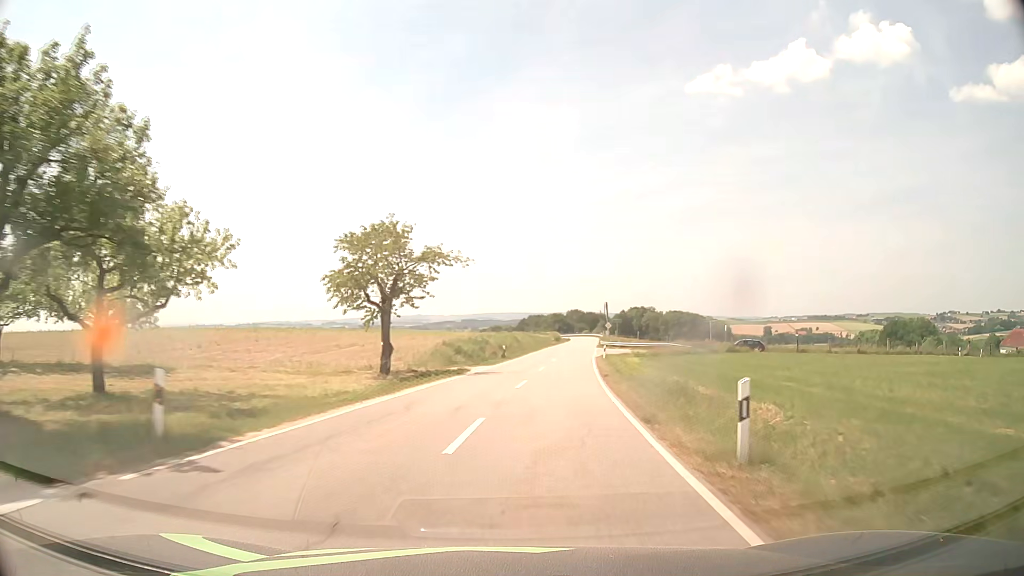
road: tertiary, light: Day
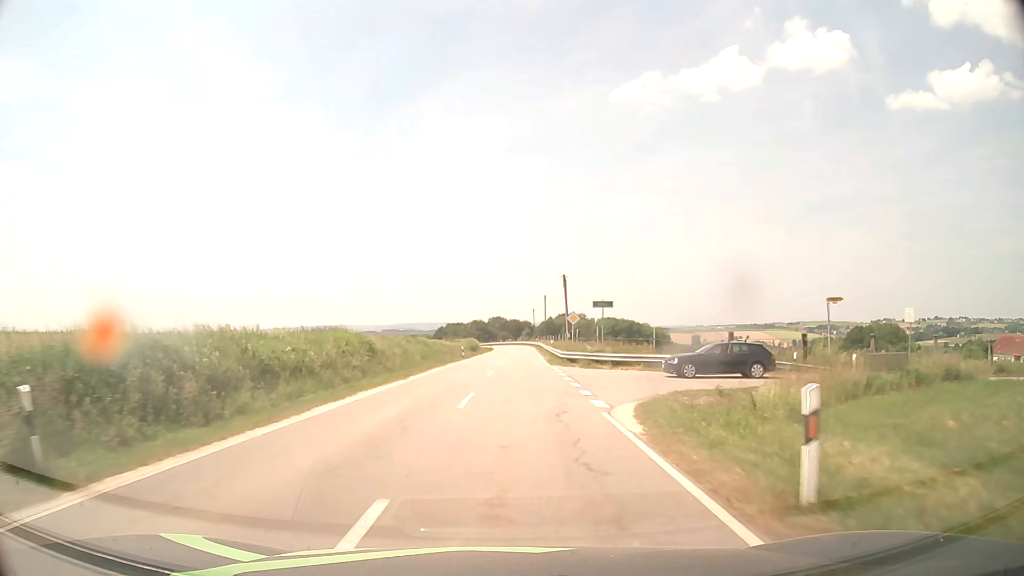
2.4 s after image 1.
(+4.6, +42.7) m; +8°
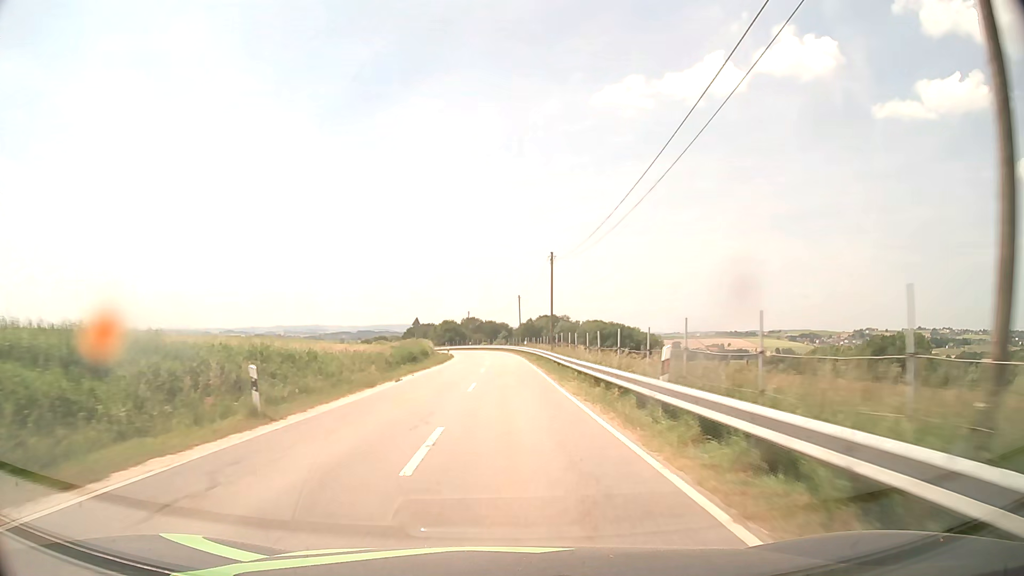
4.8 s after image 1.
(+0.7, +42.9) m; +2°
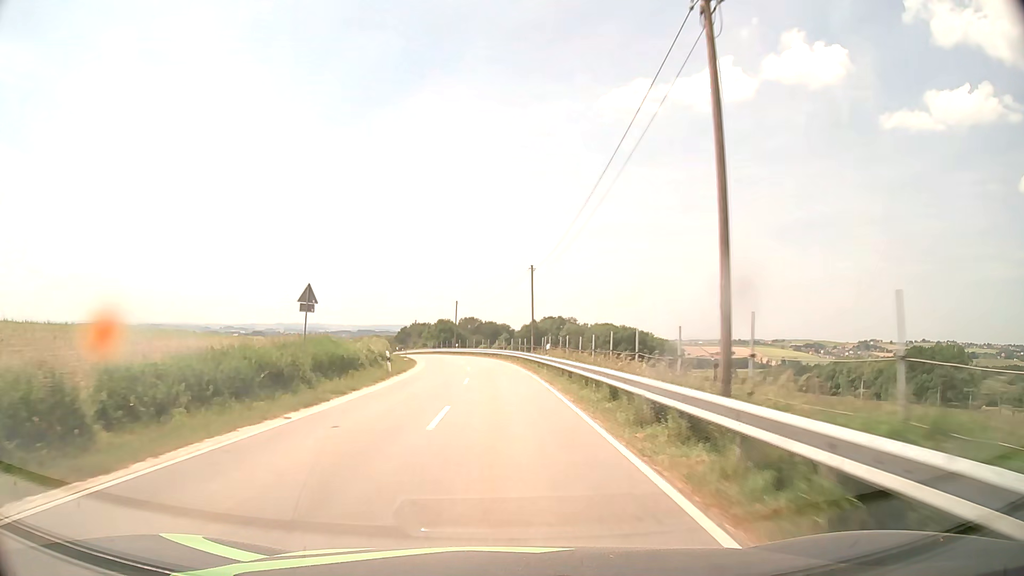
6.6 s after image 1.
(0.0, +32.2) m; 0°
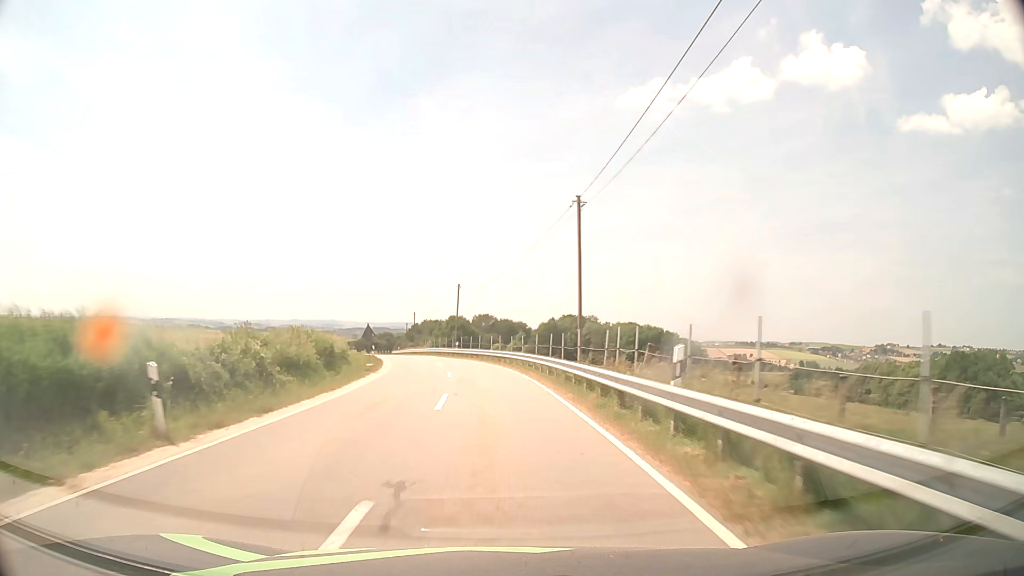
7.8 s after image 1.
(-0.1, +21.5) m; -1°
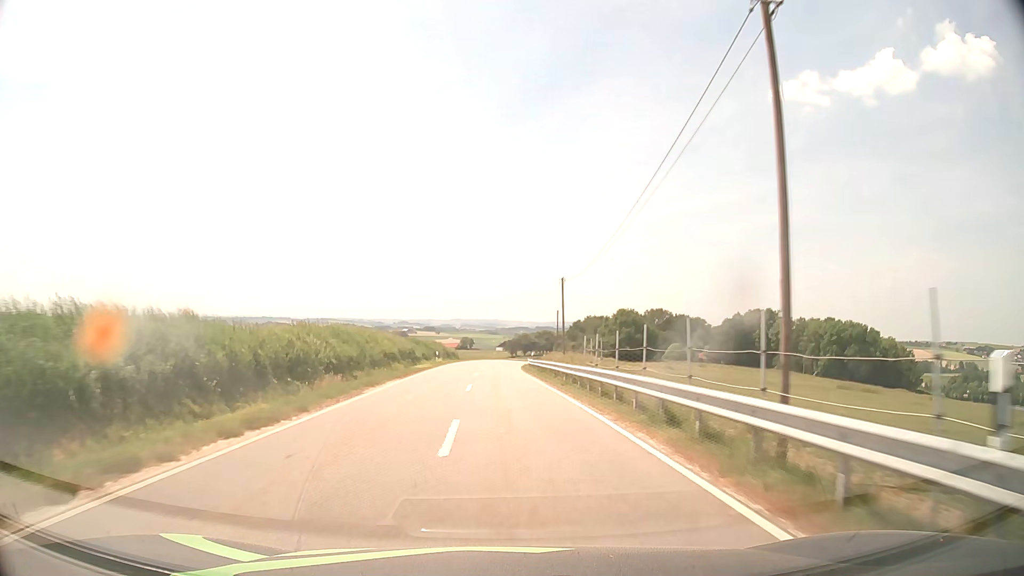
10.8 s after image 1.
(-5.8, +53.2) m; -14°
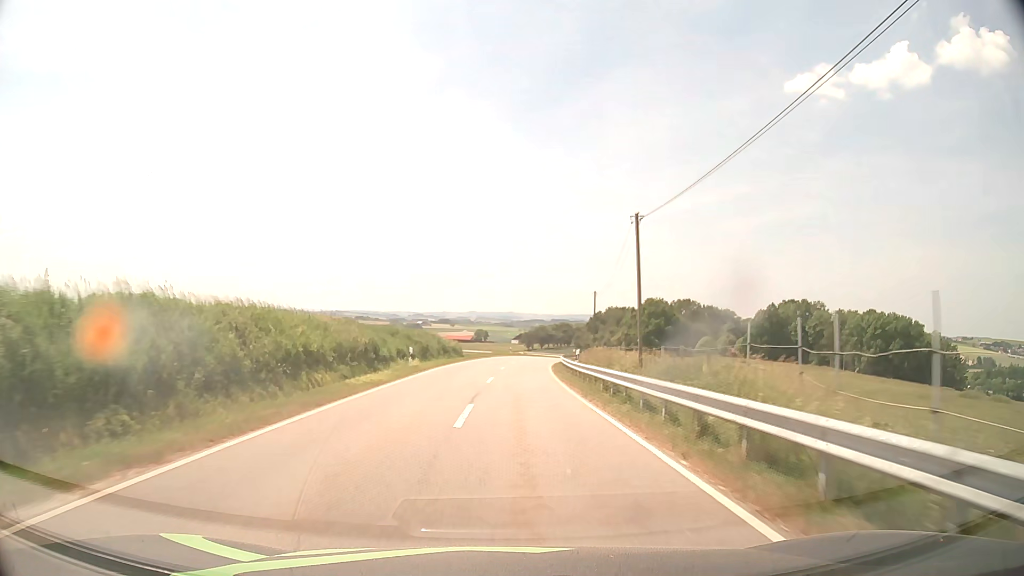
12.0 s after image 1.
(-0.5, +21.6) m; -2°
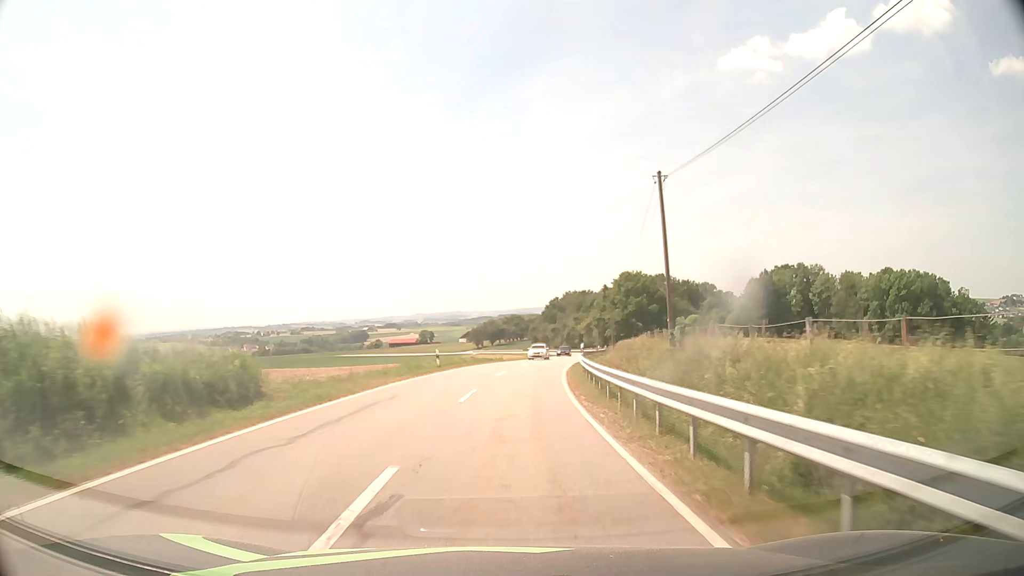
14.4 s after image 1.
(+1.3, +43.6) m; +4°
(0, +10) (+1, +20) (+1, +30) (+2, +40) (+4, +50) (+5, +60) (+7, +70) (+8, +79) (+10, +89) (+12, +99) m
